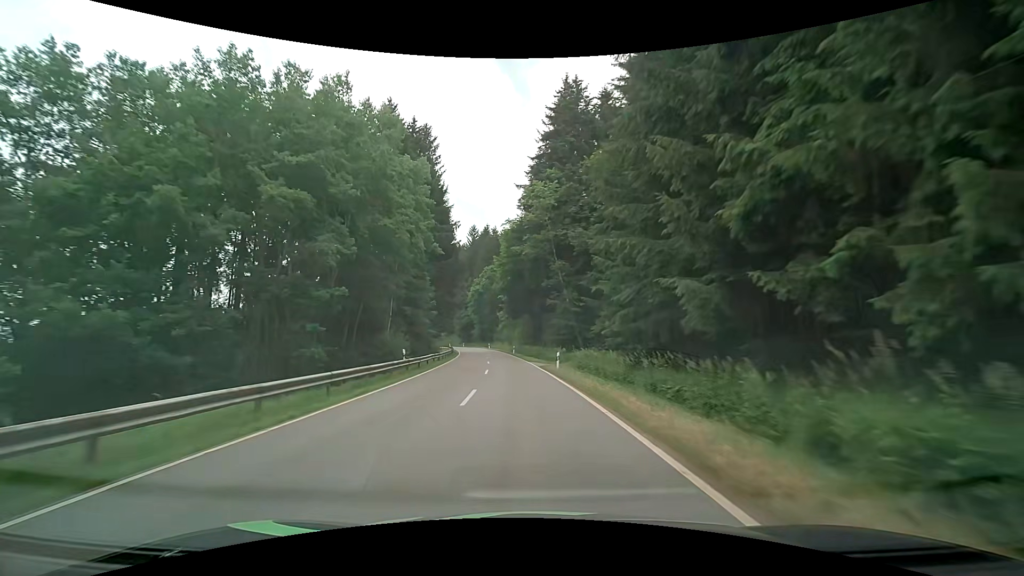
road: tertiary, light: Day
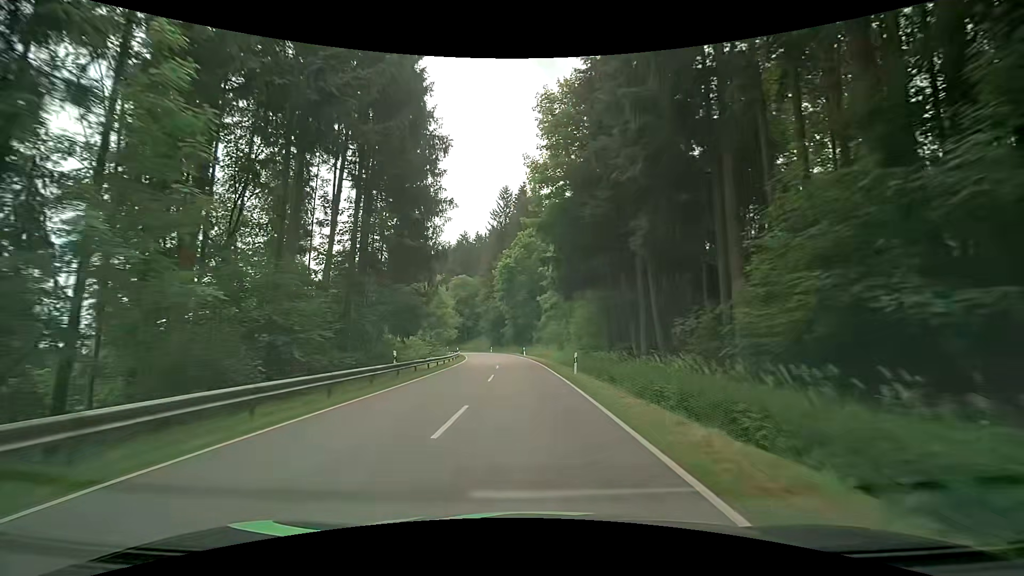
(-1.7, +40.9) m; -5°
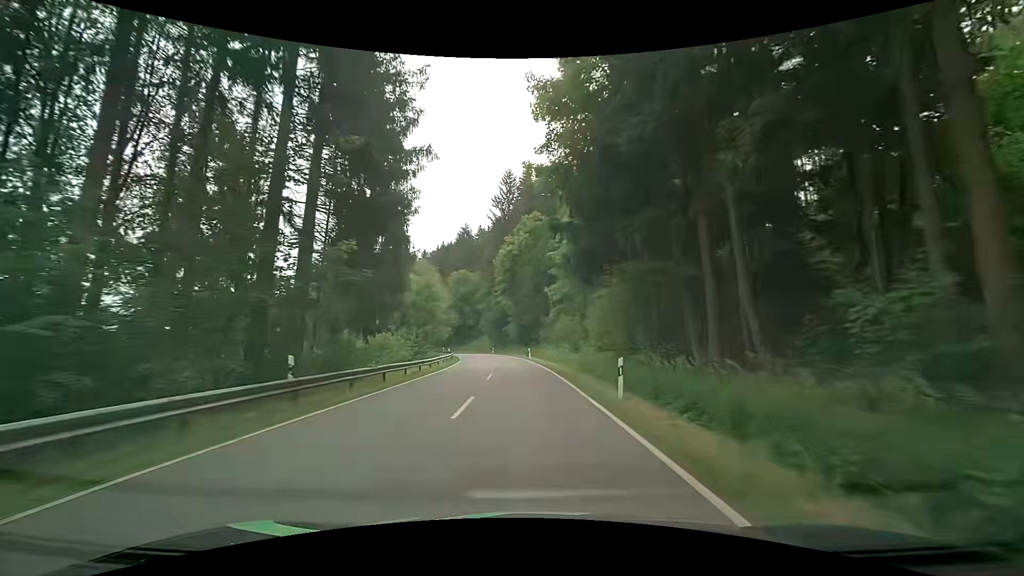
(0.0, +10.2) m; +1°
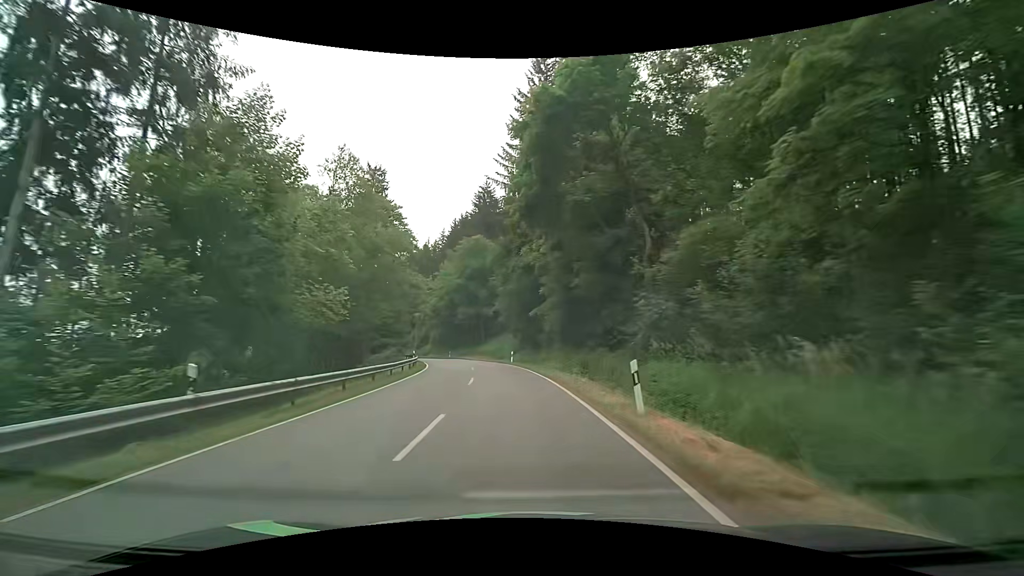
(-2.0, +40.0) m; -5°
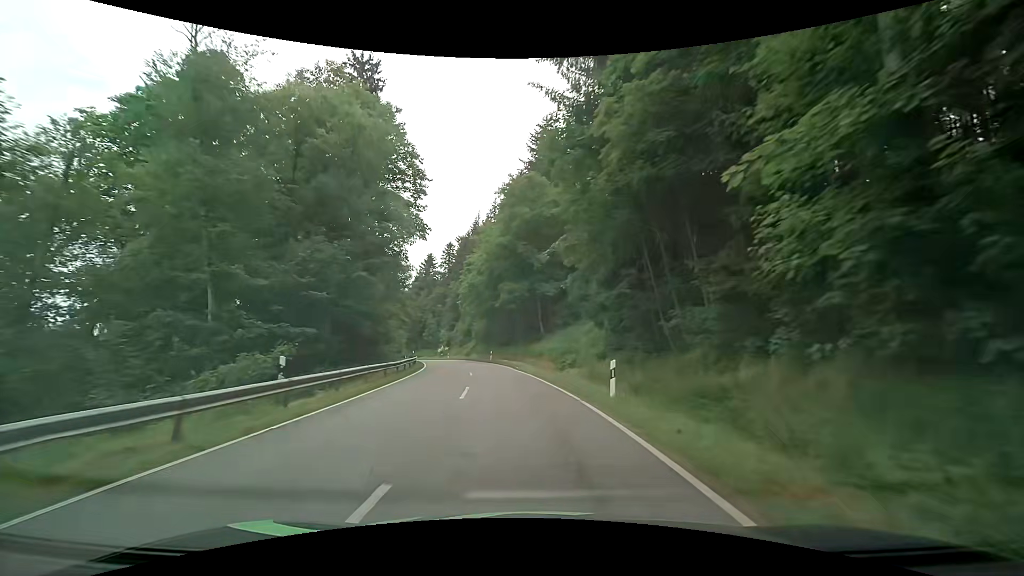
(-1.8, +29.3) m; -7°
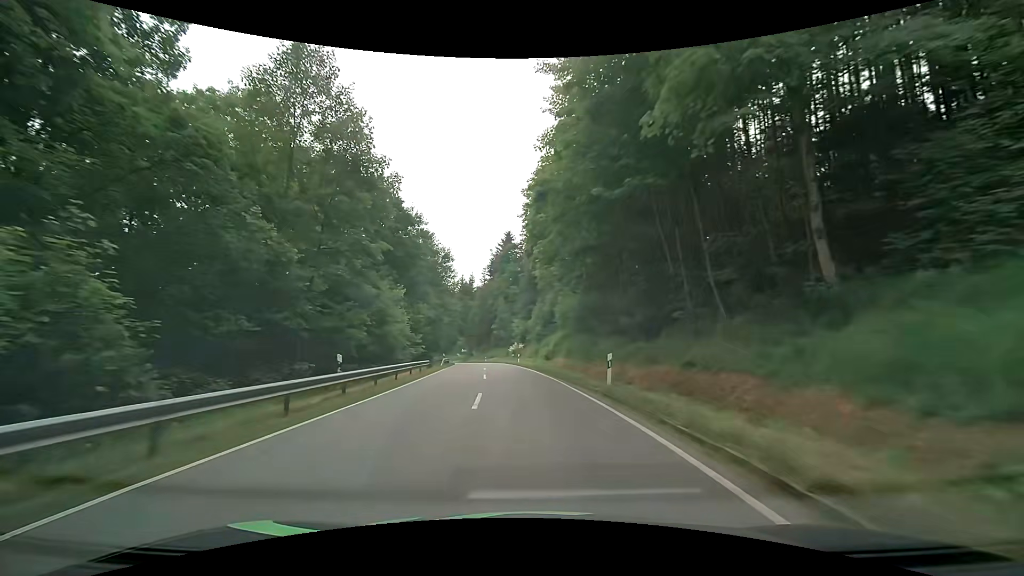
(-3.7, +38.0) m; -10°
